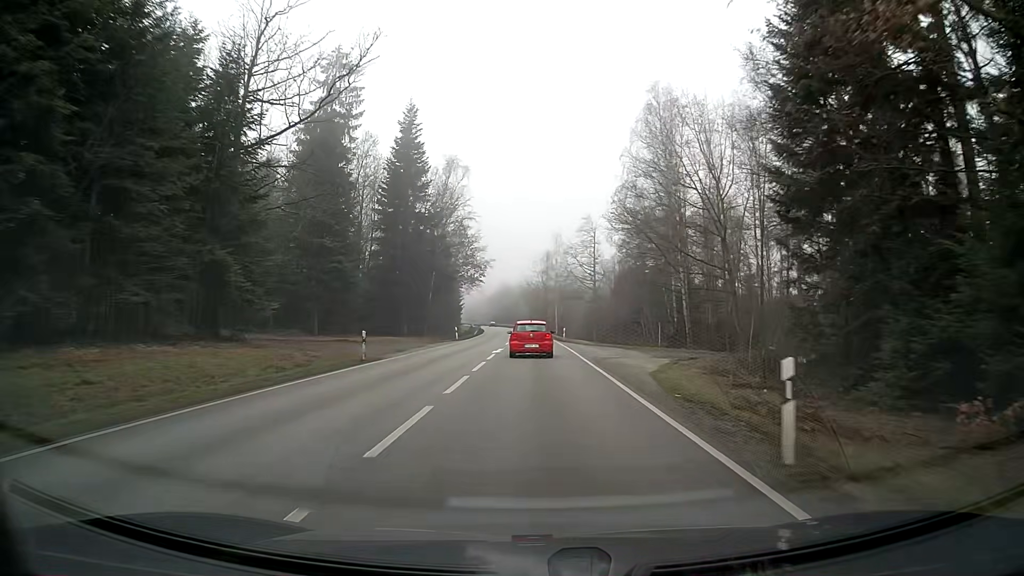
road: secondary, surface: asphalt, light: Day
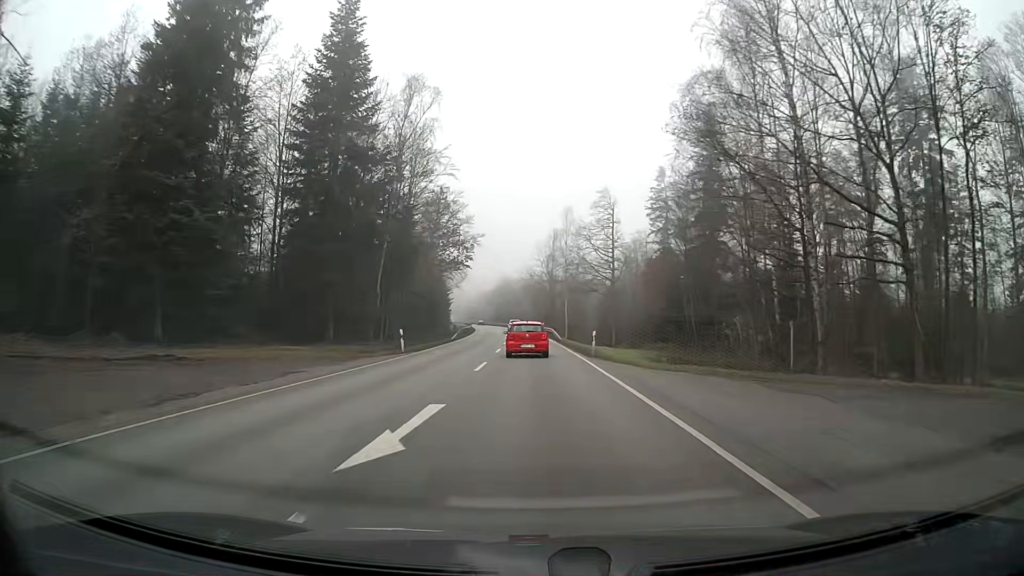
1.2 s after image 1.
(+0.1, +24.4) m; 0°
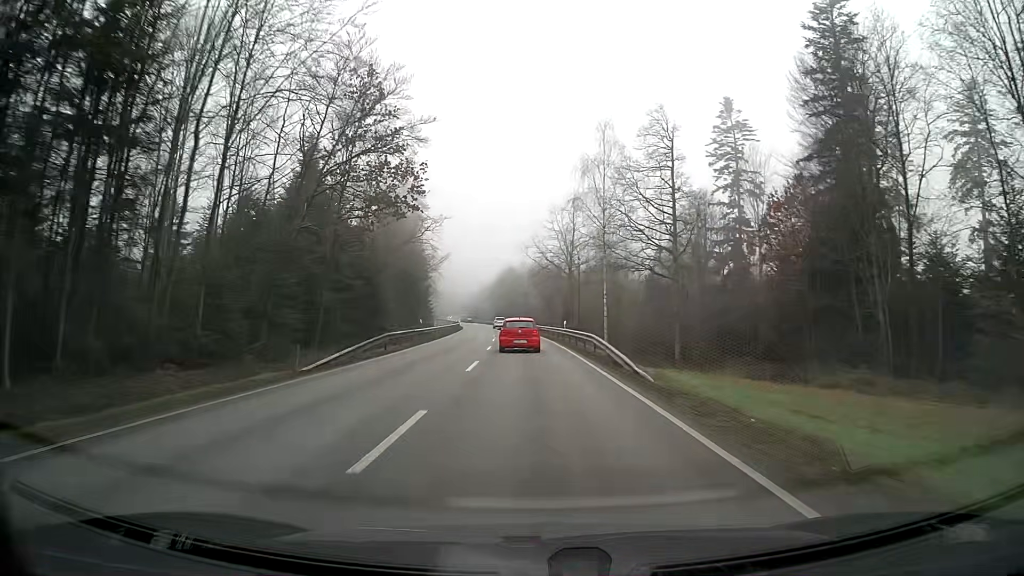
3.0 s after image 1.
(-0.3, +37.3) m; -1°
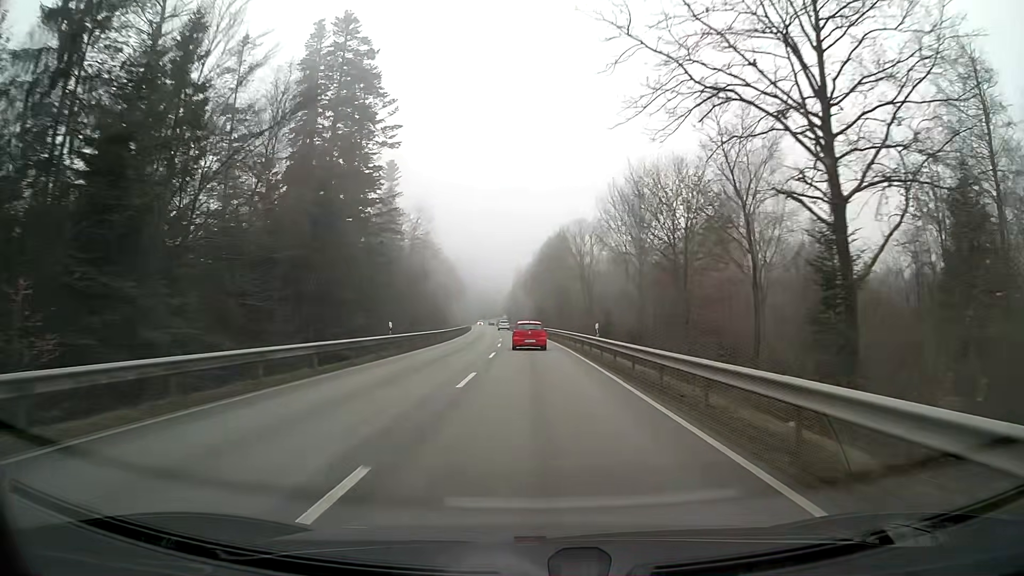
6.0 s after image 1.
(-2.2, +64.1) m; -4°
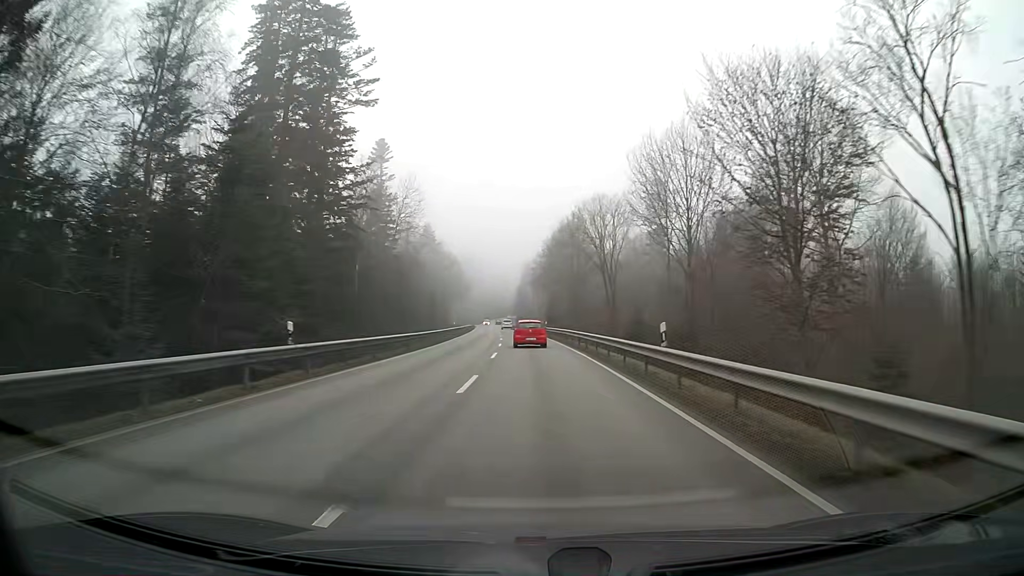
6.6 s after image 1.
(-0.1, +13.4) m; -1°
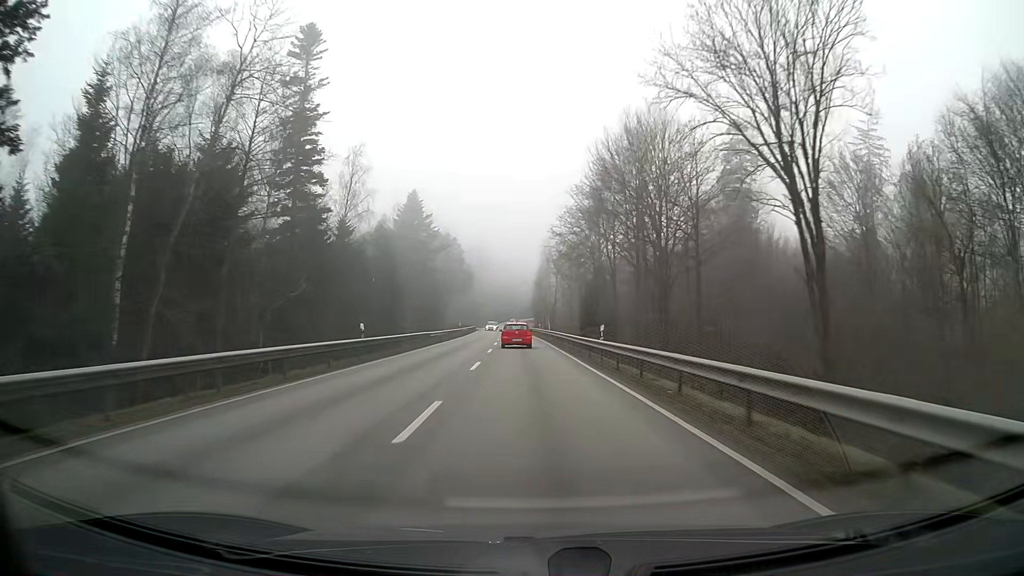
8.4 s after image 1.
(-0.8, +41.4) m; -2°
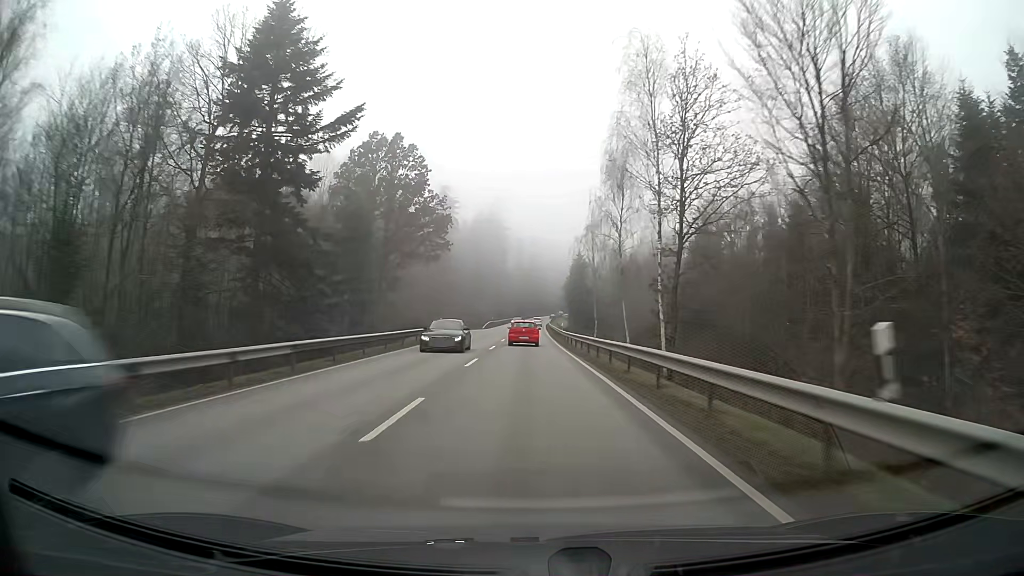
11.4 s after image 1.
(-1.6, +71.6) m; -2°
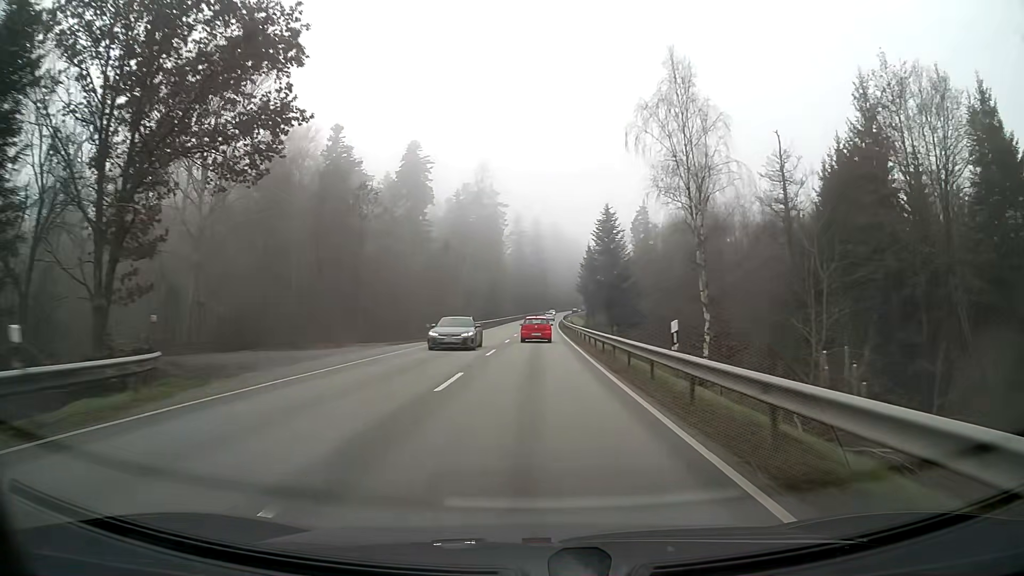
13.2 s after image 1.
(0.0, +42.9) m; 0°
